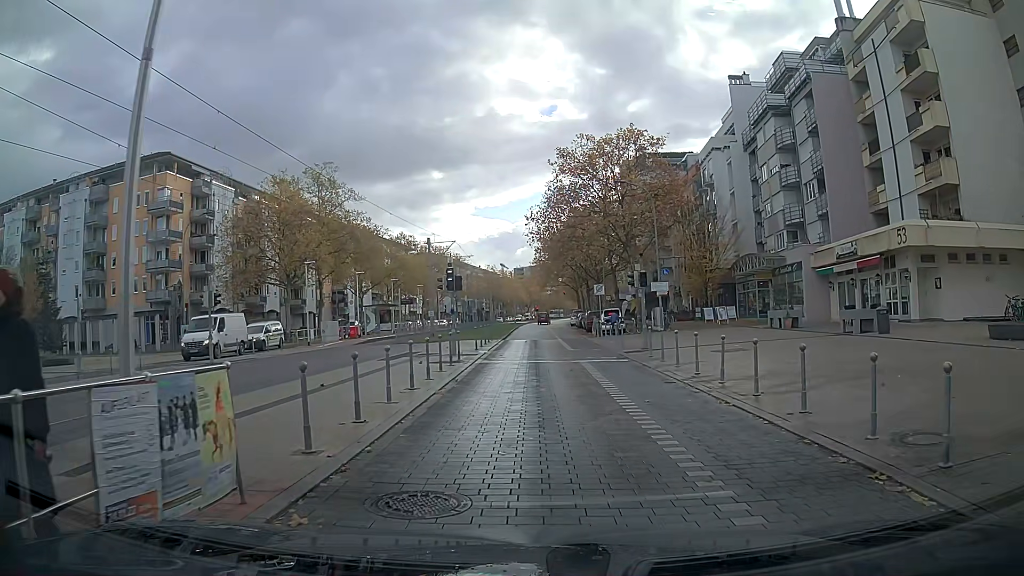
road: tertiary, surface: paving_stones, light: Day
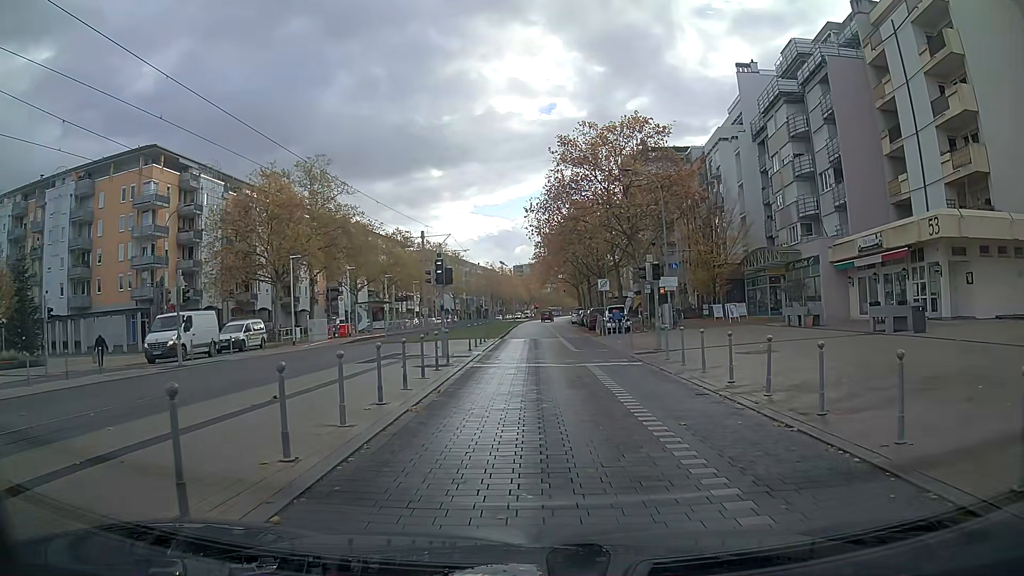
(0.0, +2.6) m; +1°
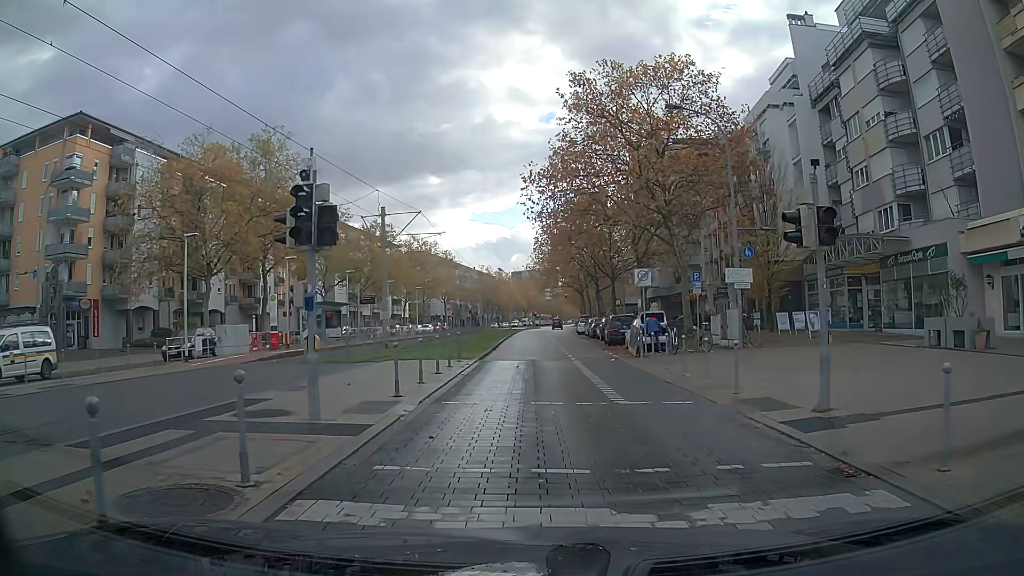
(+0.3, +12.8) m; +1°
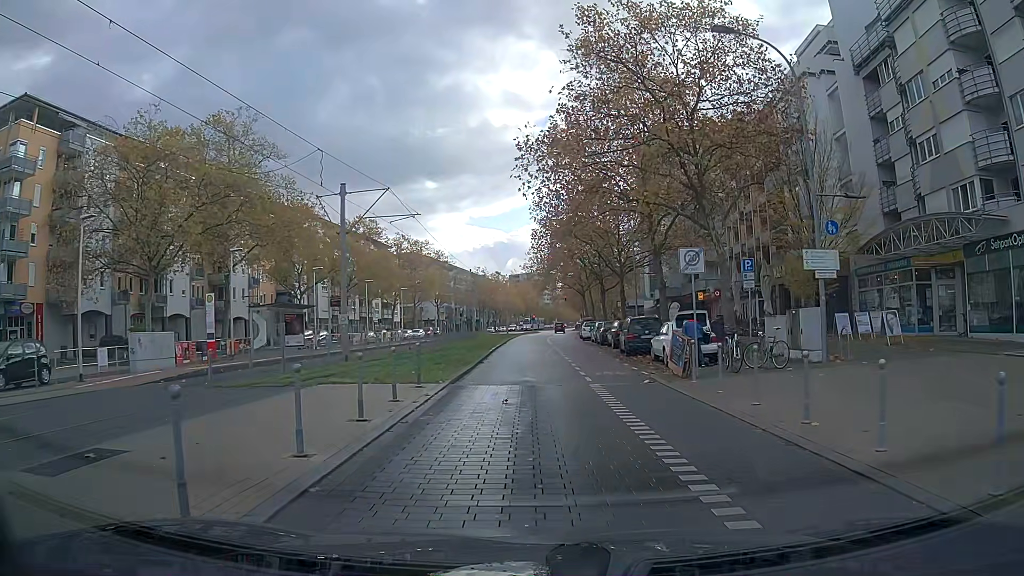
(0.0, +7.3) m; 0°
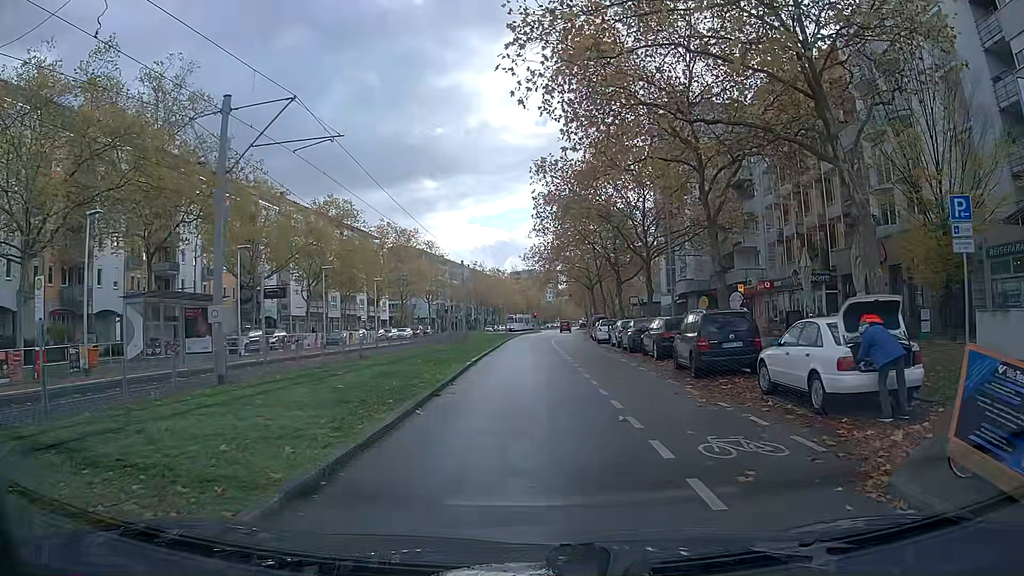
(0.0, +11.6) m; 0°
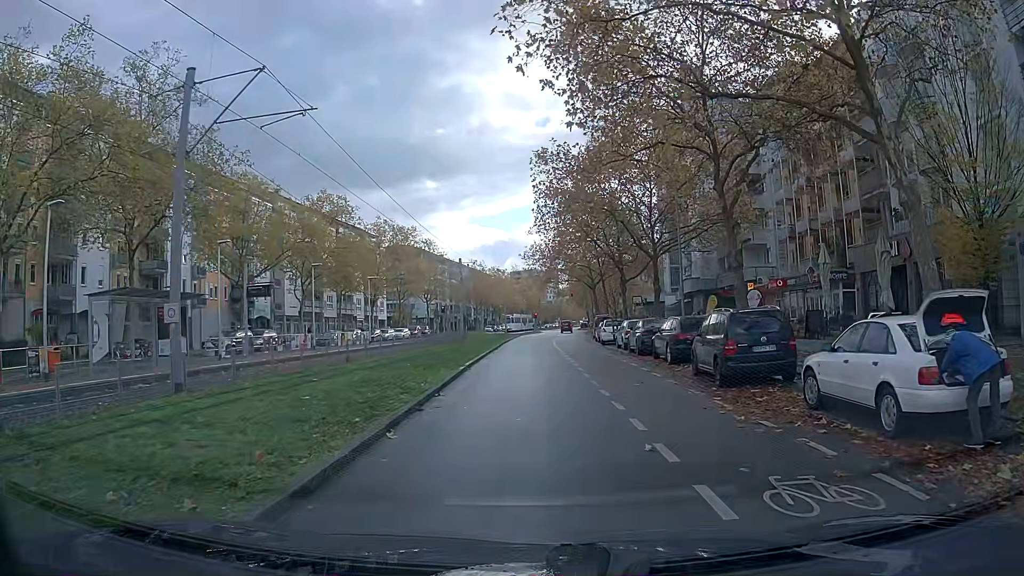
(0.0, +2.2) m; 0°
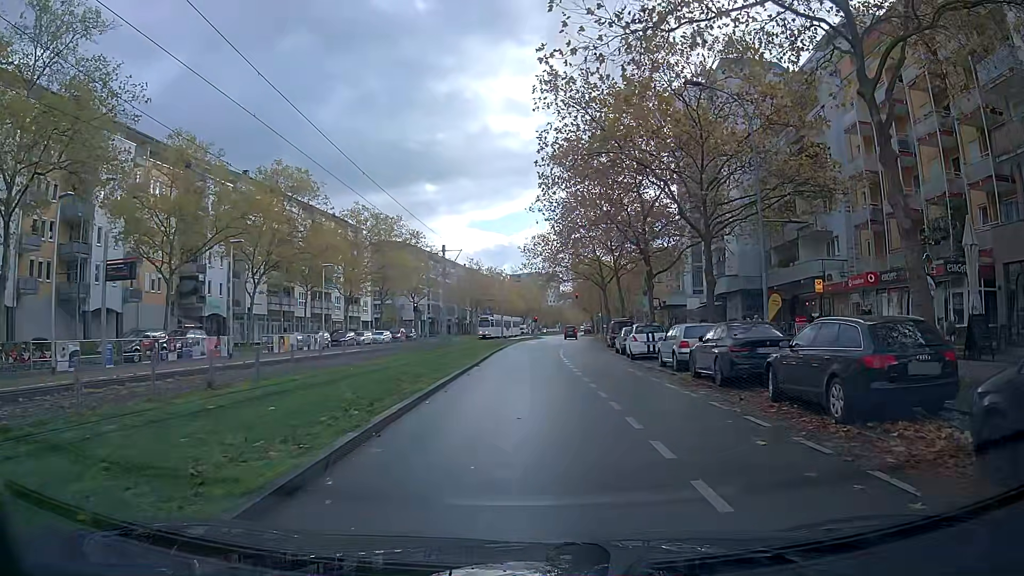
(0.0, +12.0) m; 0°
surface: asphalt
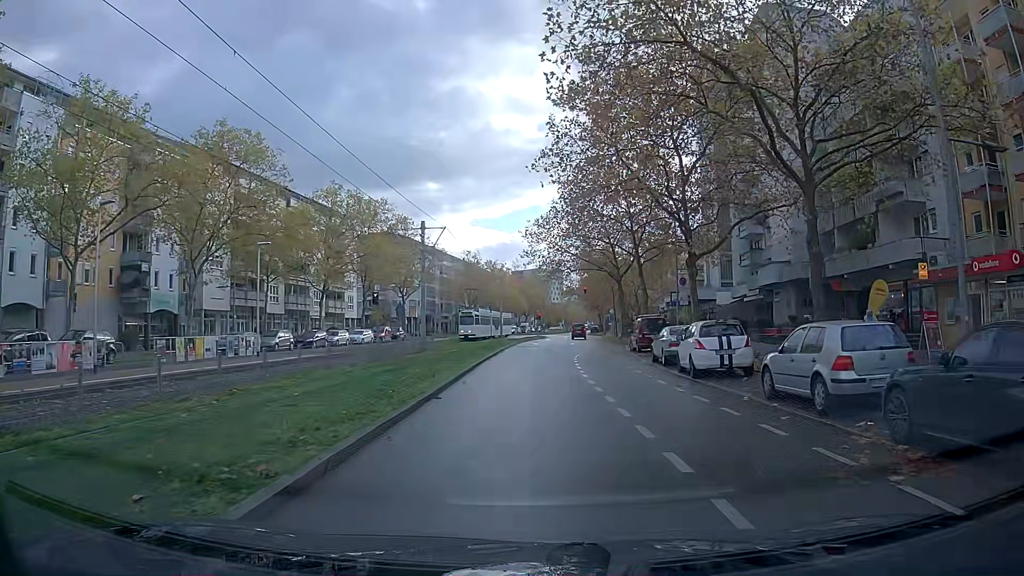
(0.0, +10.7) m; 0°
